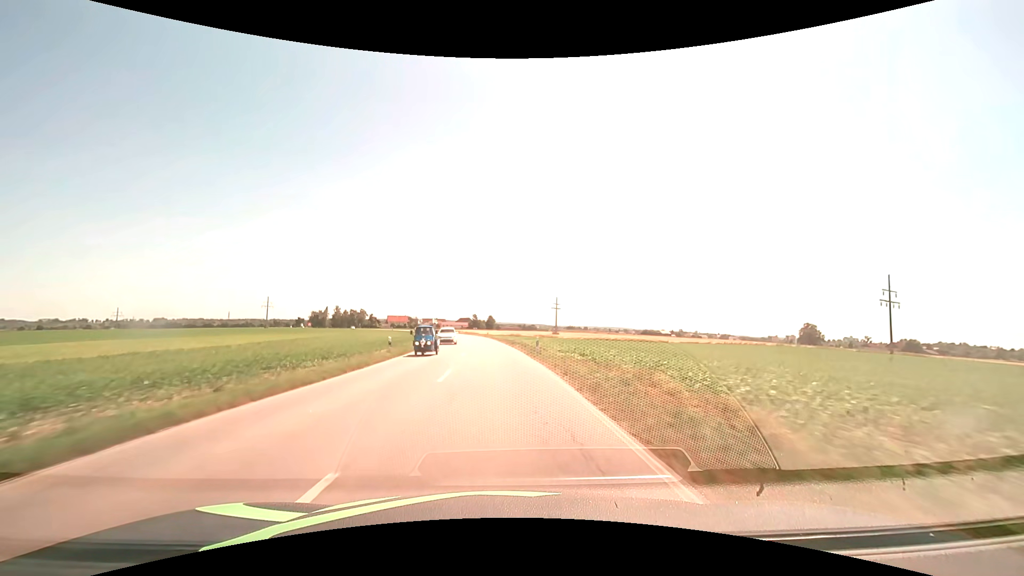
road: secondary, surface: asphalt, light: Day
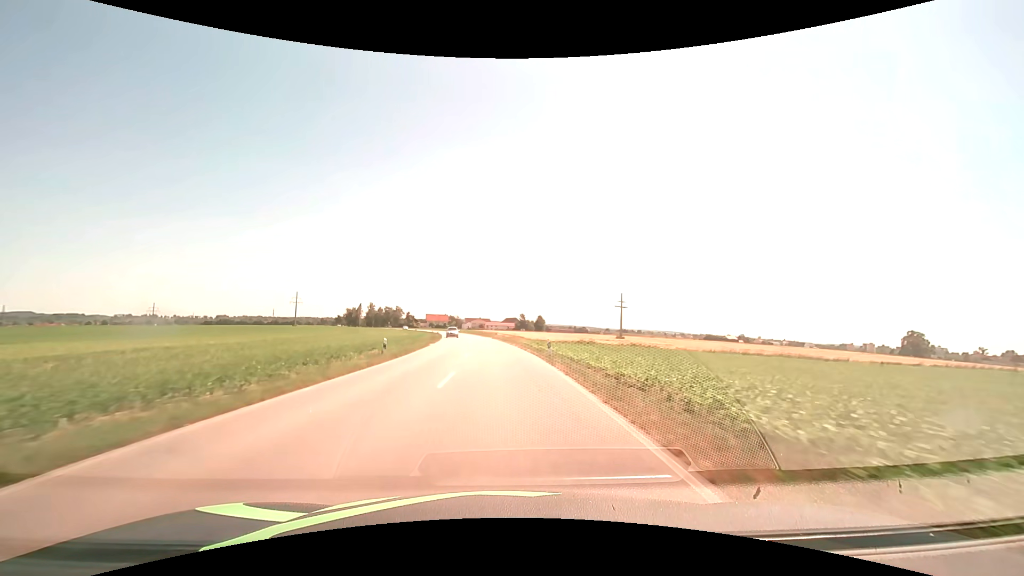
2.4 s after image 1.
(-2.5, +49.9) m; -6°
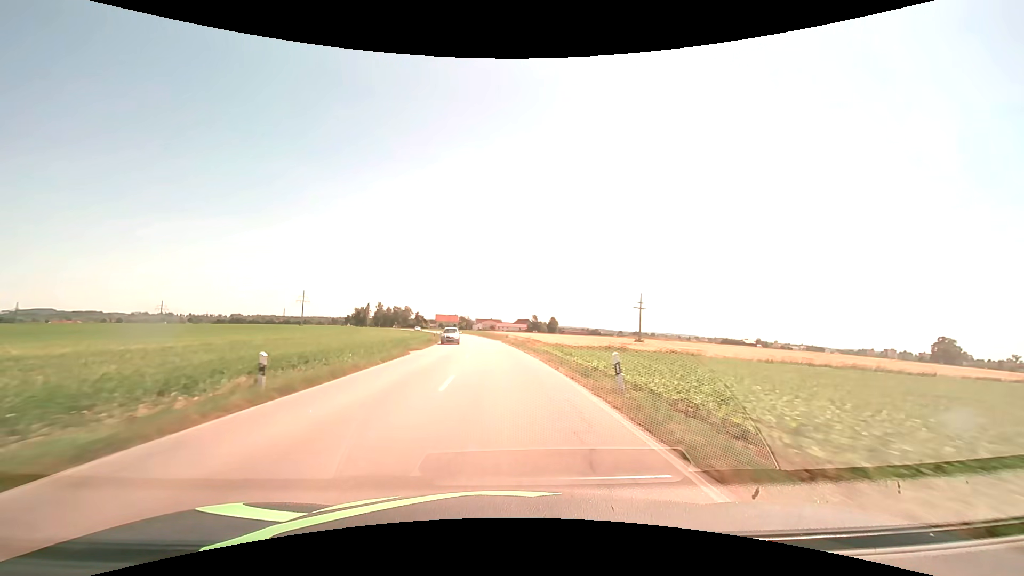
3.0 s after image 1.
(-0.1, +12.5) m; -1°
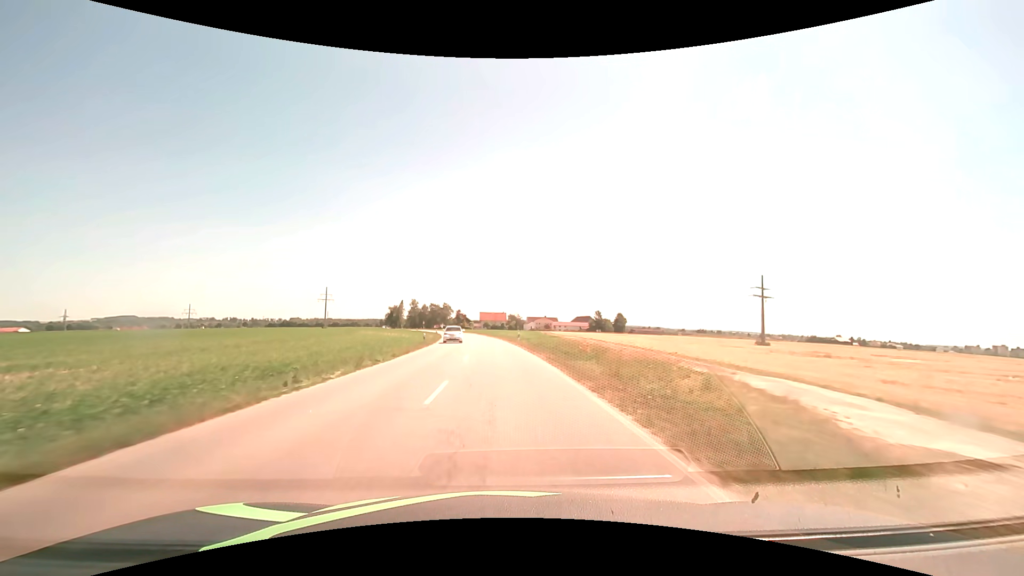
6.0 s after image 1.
(-3.2, +62.4) m; -6°
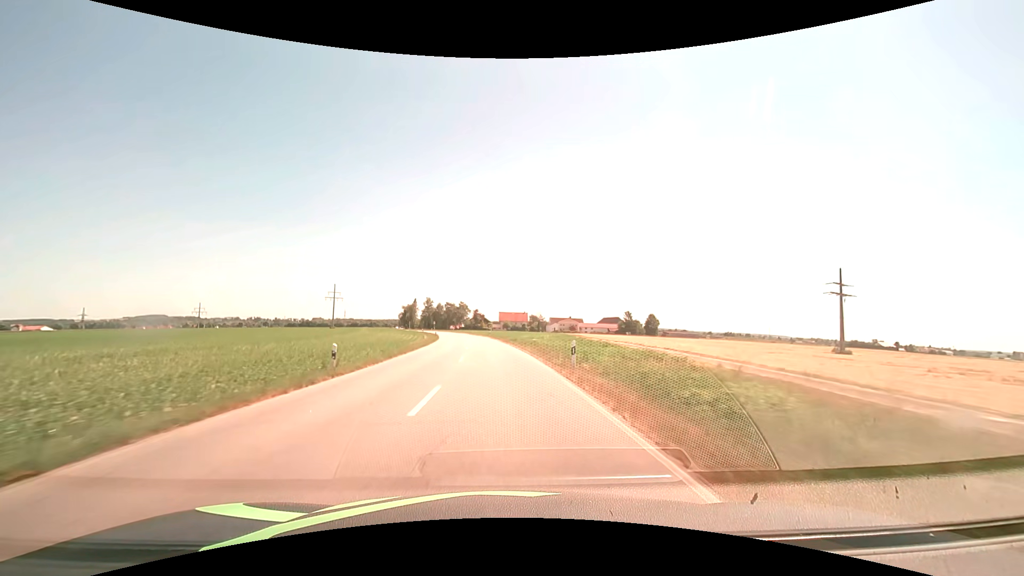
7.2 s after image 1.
(-0.5, +25.0) m; -2°
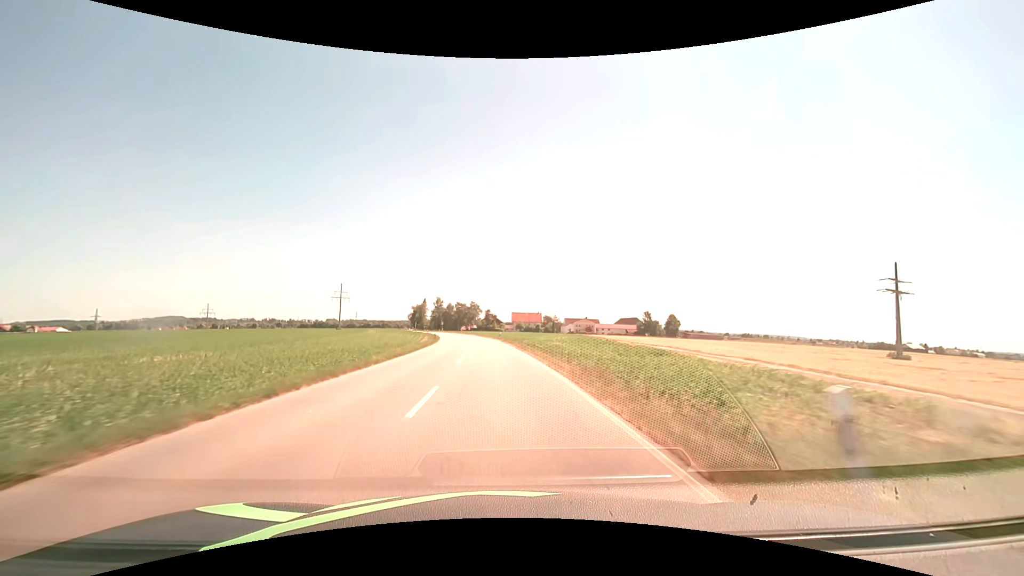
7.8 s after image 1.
(-0.2, +12.5) m; -2°
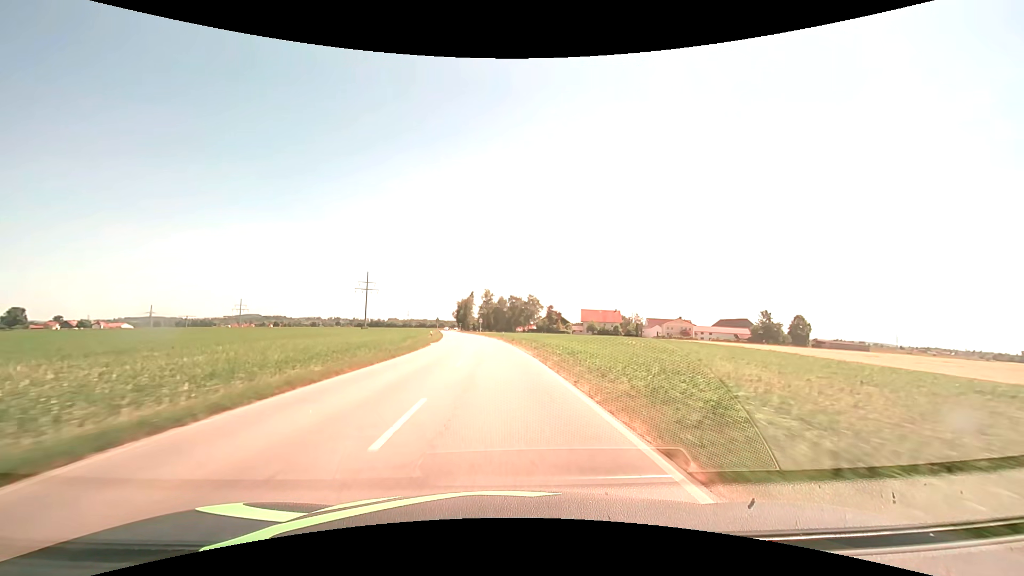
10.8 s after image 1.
(-3.6, +62.4) m; -7°
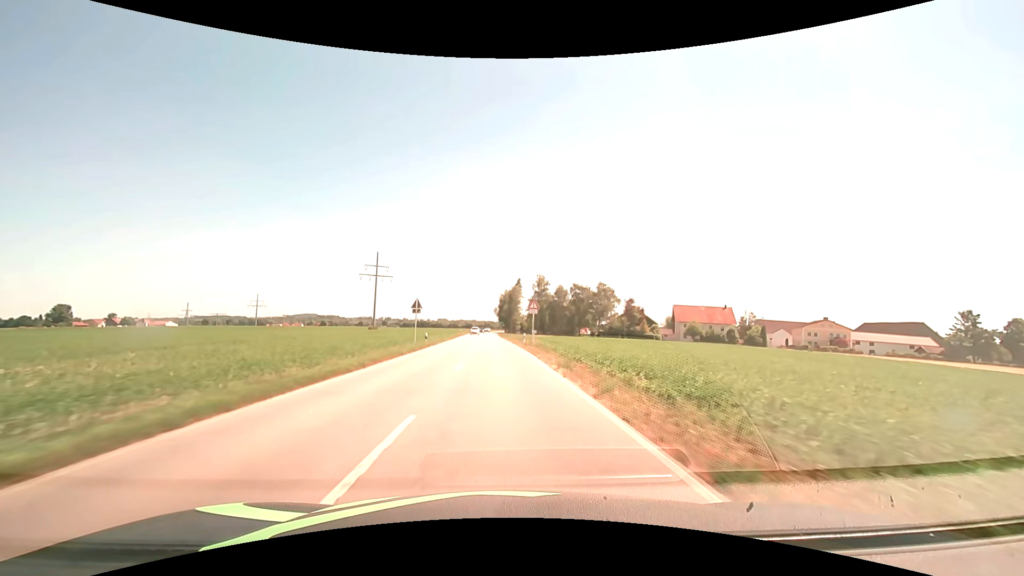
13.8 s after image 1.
(-3.4, +62.5) m; -6°
(0, +10) (0, +20) (0, +30) (-1, +40) (-1, +50) (-1, +60) (-2, +70) (-2, +80) (-3, +90) (-3, +100) m
